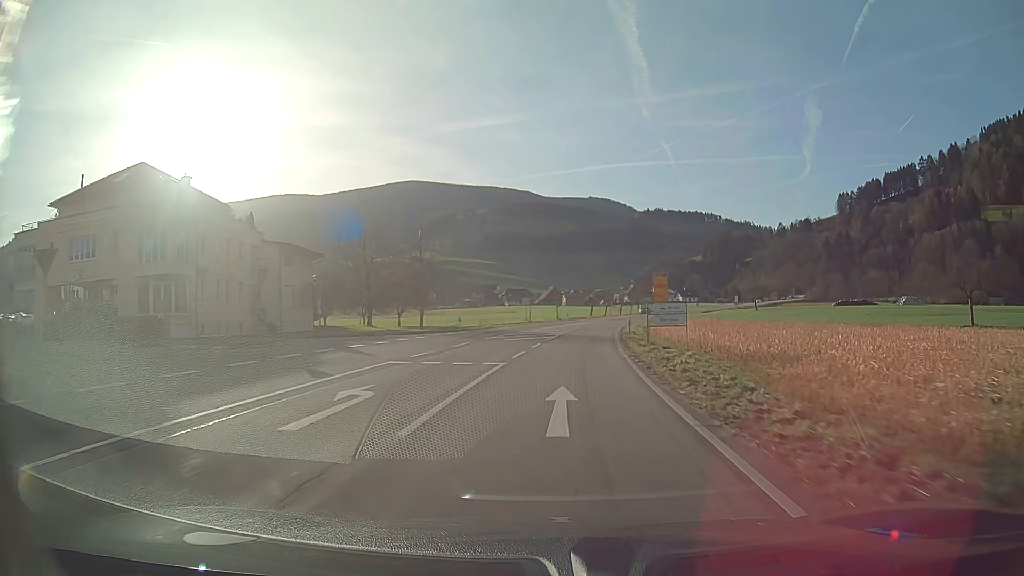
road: secondary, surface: asphalt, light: Day
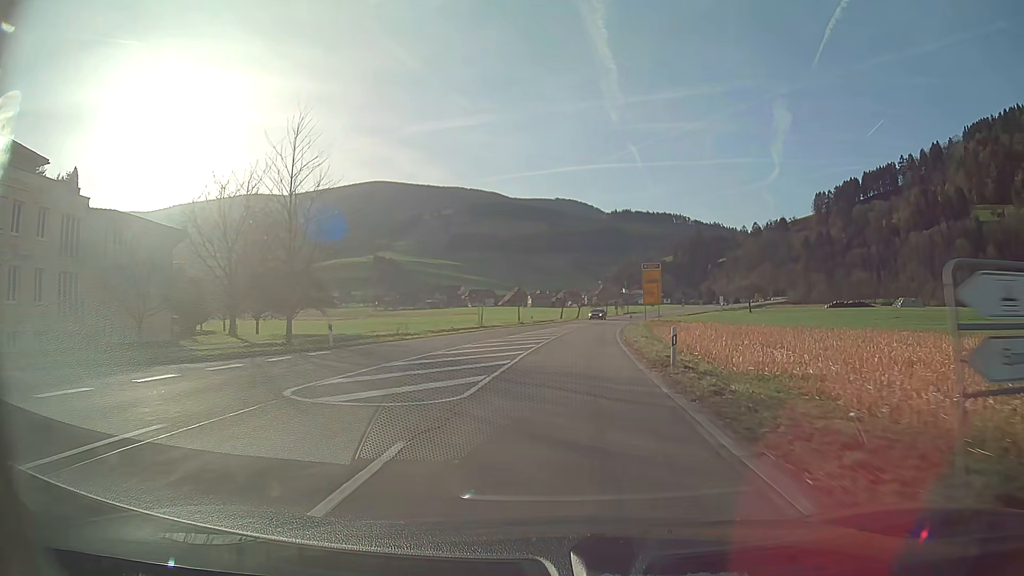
(+0.6, +21.8) m; +3°
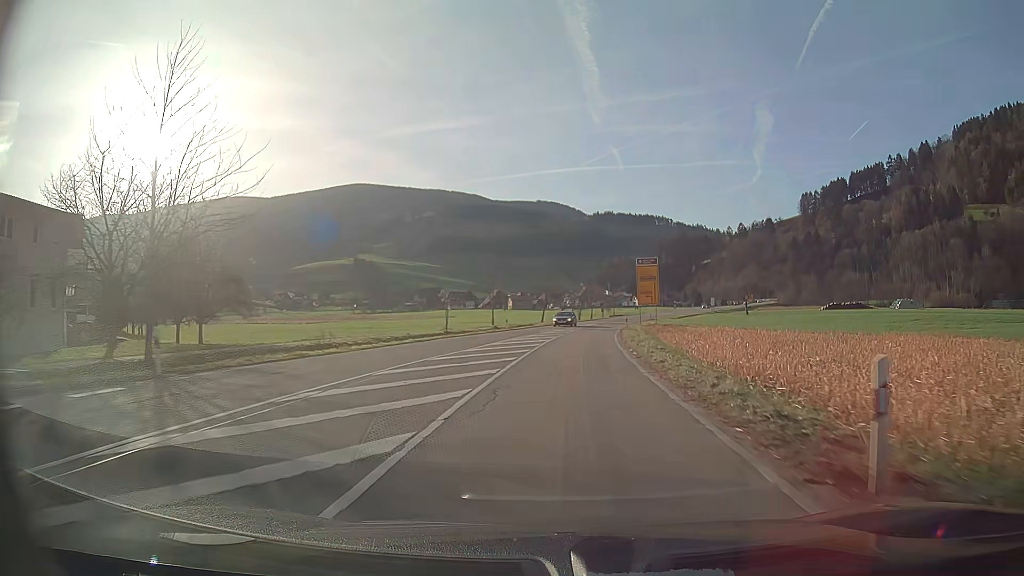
(+0.1, +10.9) m; +2°
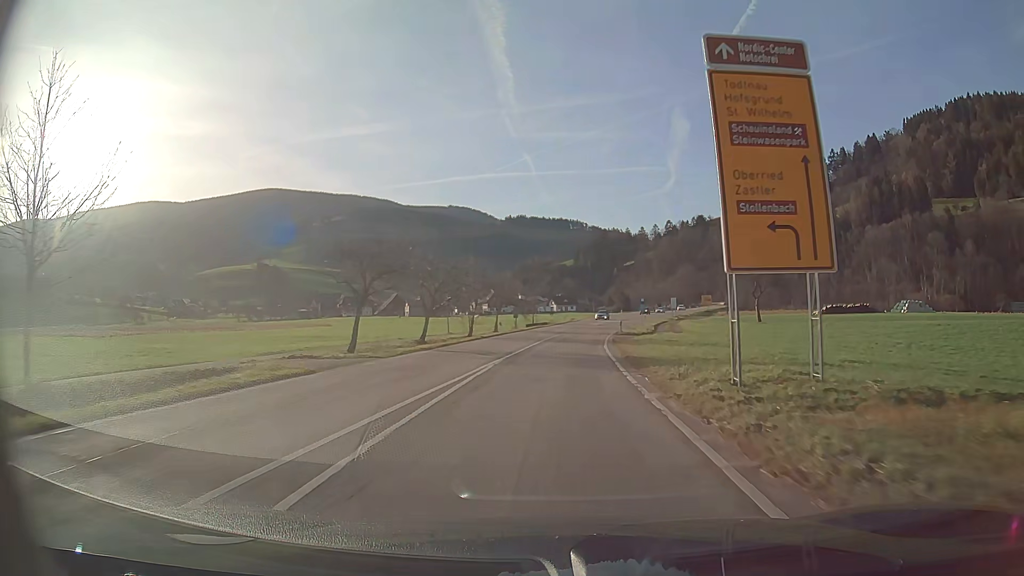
(+3.6, +54.9) m; +7°
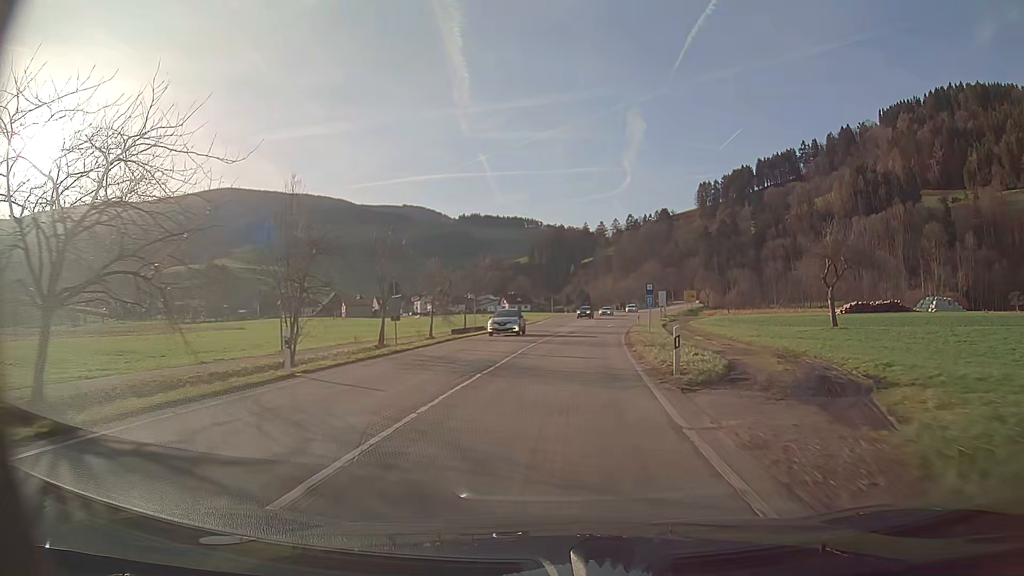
(+1.1, +33.3) m; +4°
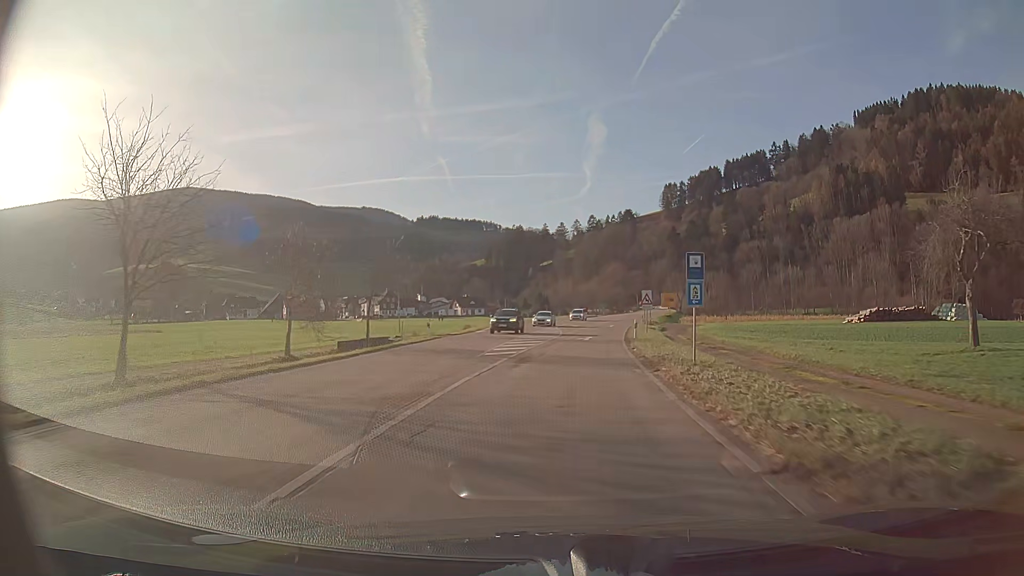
(+0.6, +22.4) m; +3°
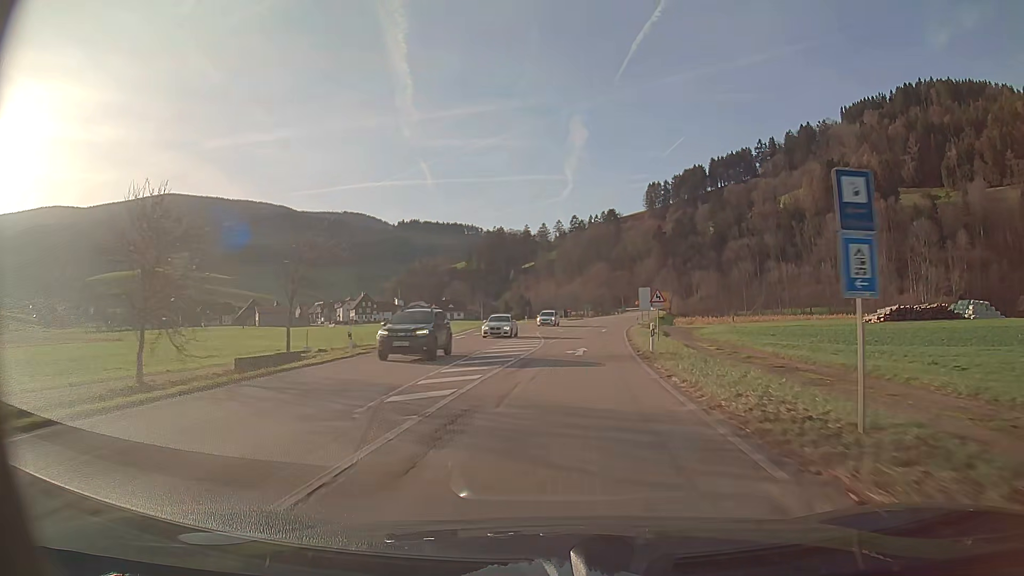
(+0.2, +11.2) m; +2°
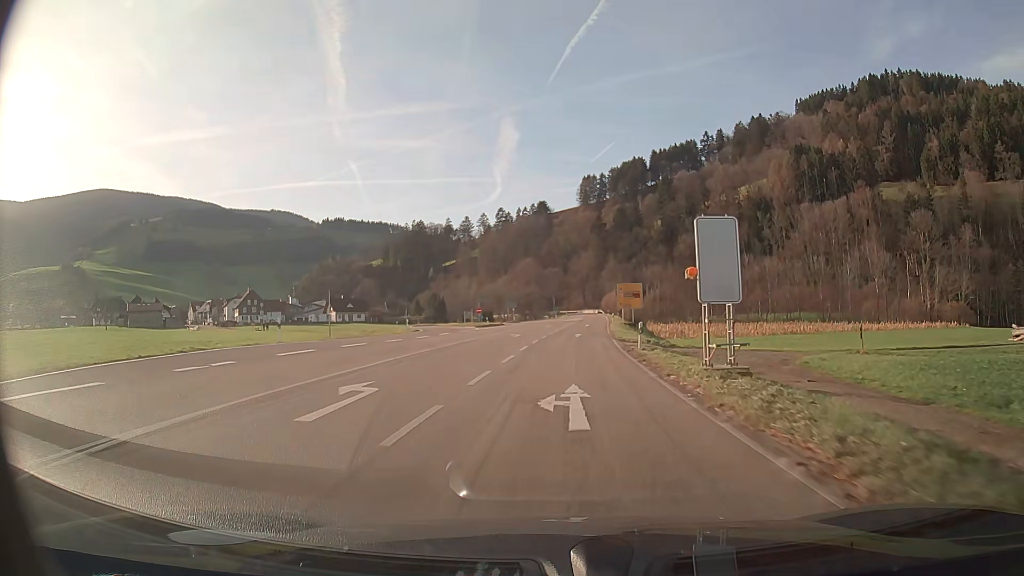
(+2.5, +45.3) m; +6°
